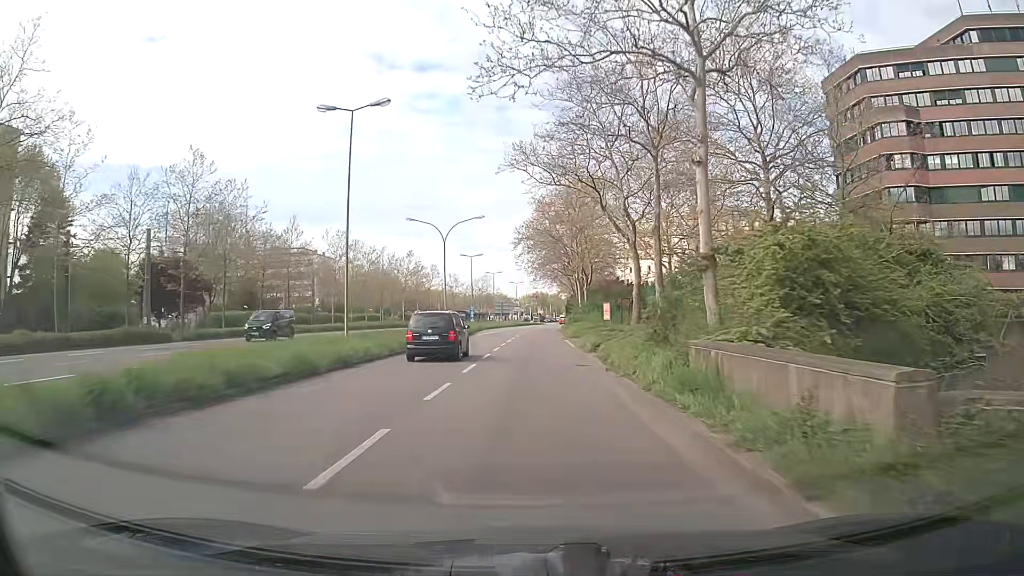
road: secondary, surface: asphalt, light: Day
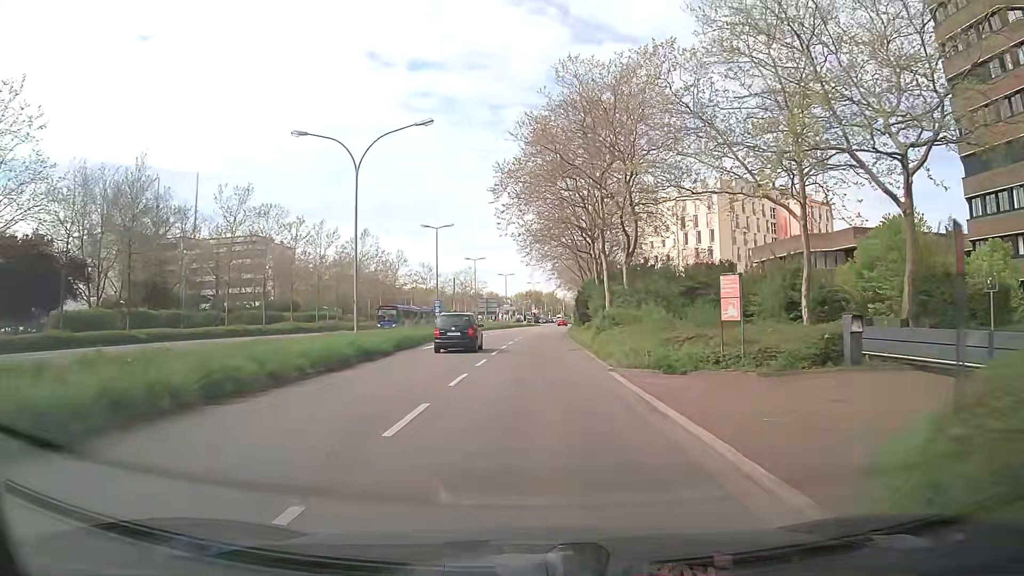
(-0.2, +27.6) m; 0°
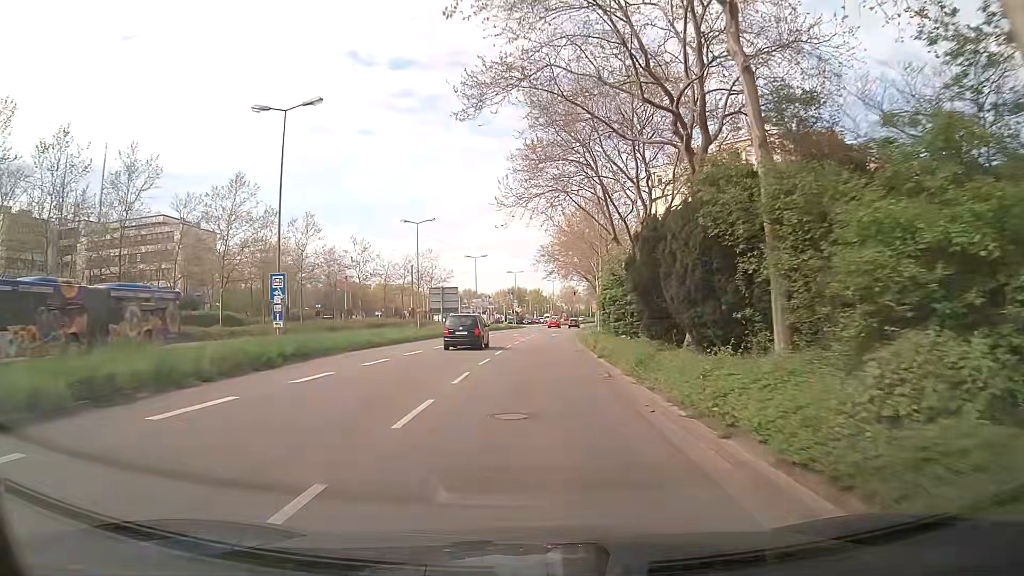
(+0.6, +35.3) m; +2°
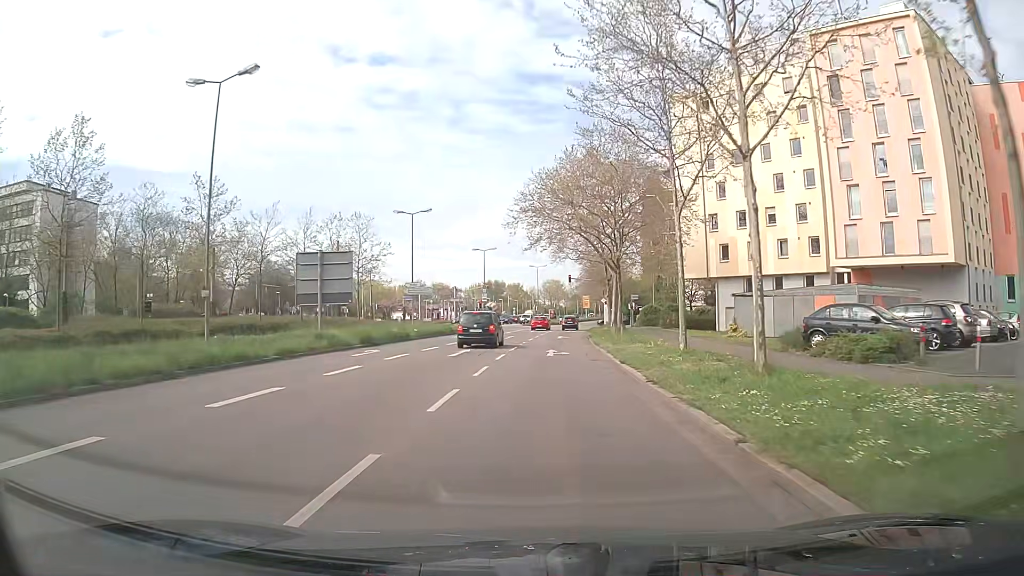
(+0.4, +34.6) m; +2°
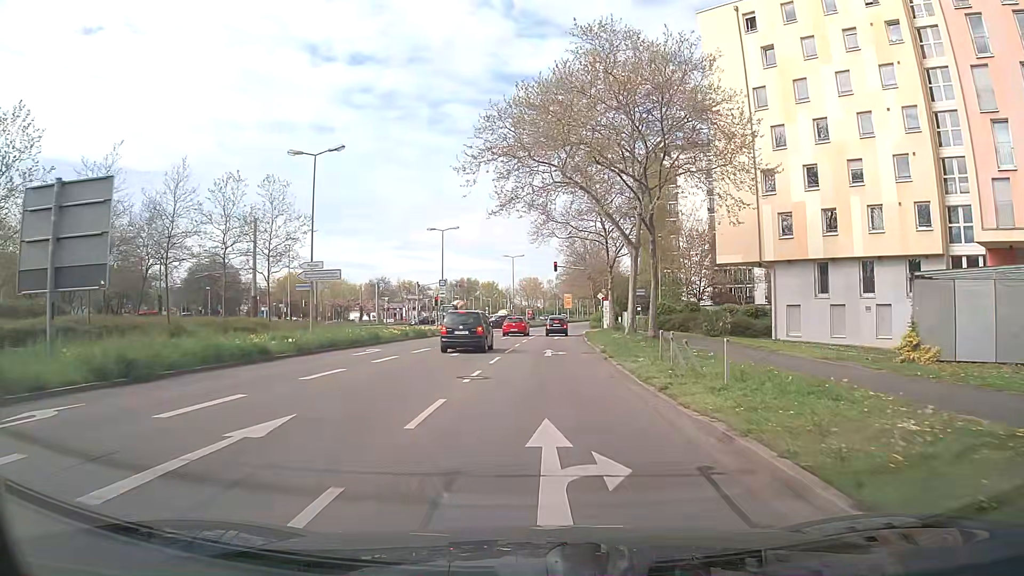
(+0.2, +19.3) m; +1°
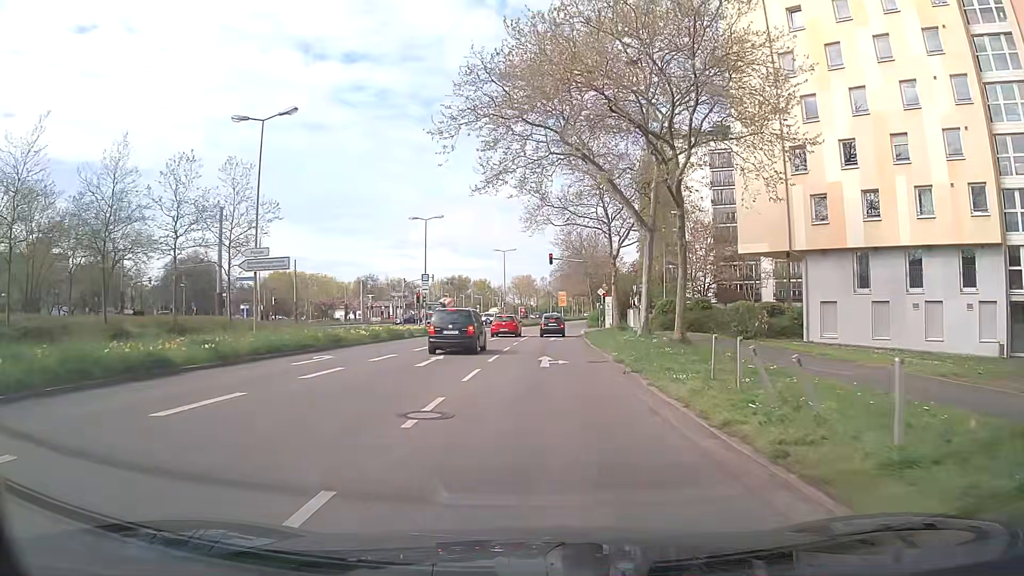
(+0.1, +6.0) m; +1°
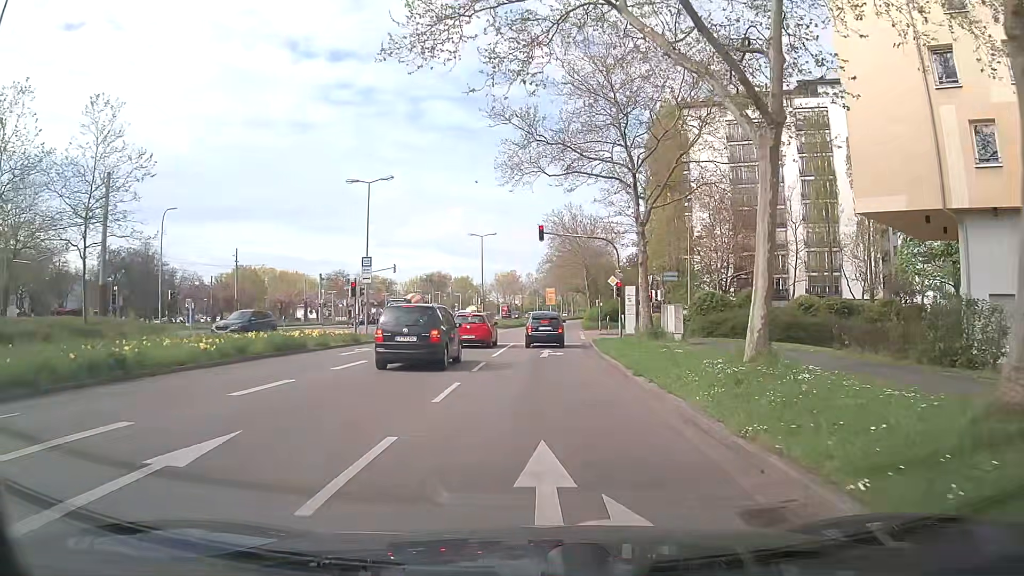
(+0.2, +15.3) m; +1°
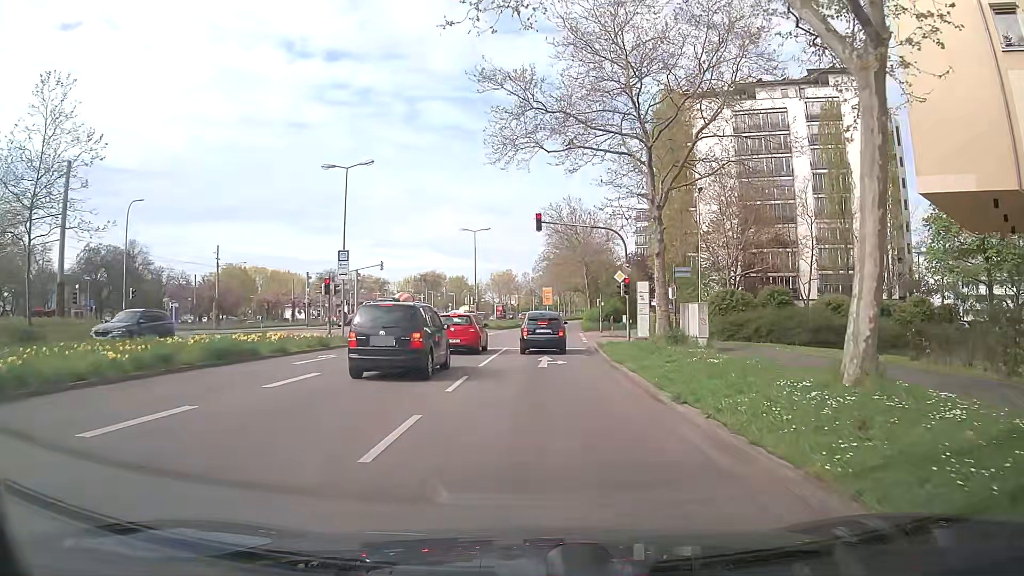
(0.0, +4.2) m; +1°
